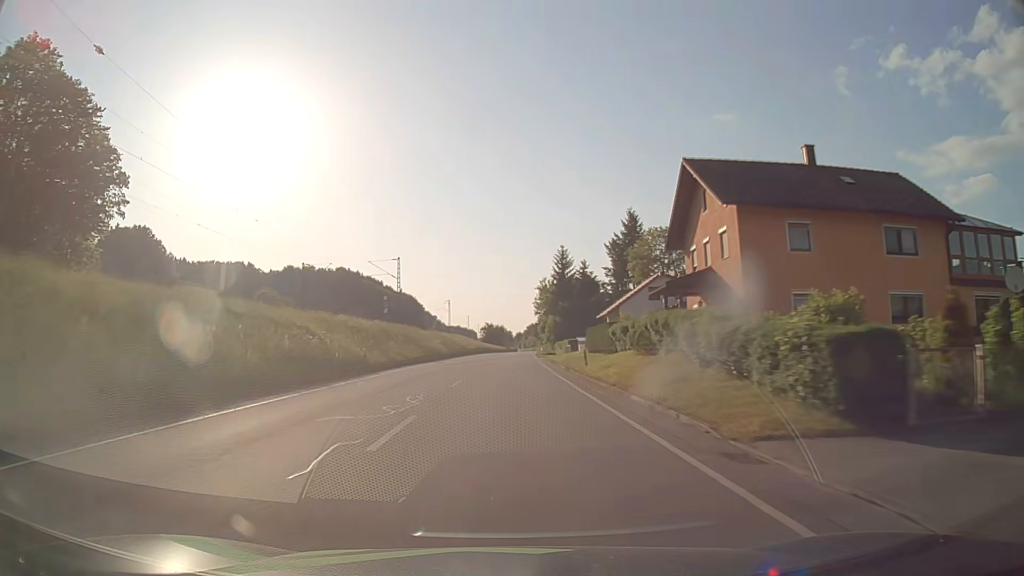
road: primary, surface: asphalt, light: Day
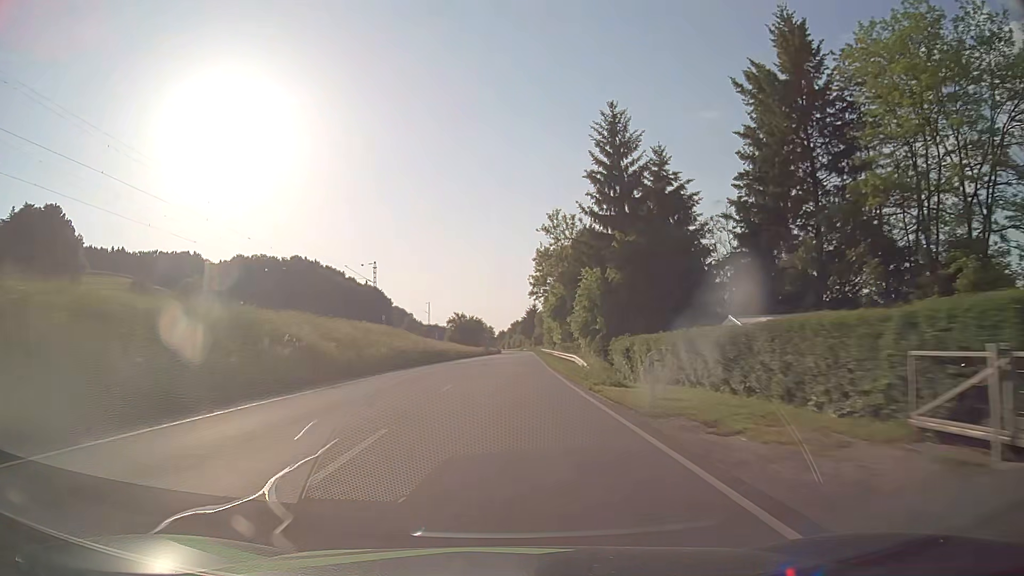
(+0.8, +63.2) m; +2°
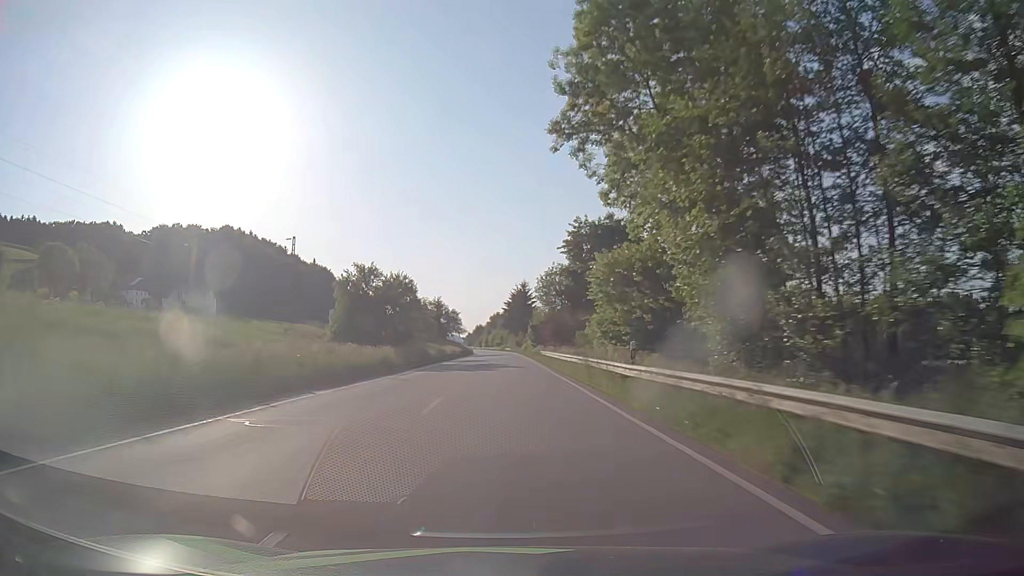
(+1.1, +79.1) m; +1°
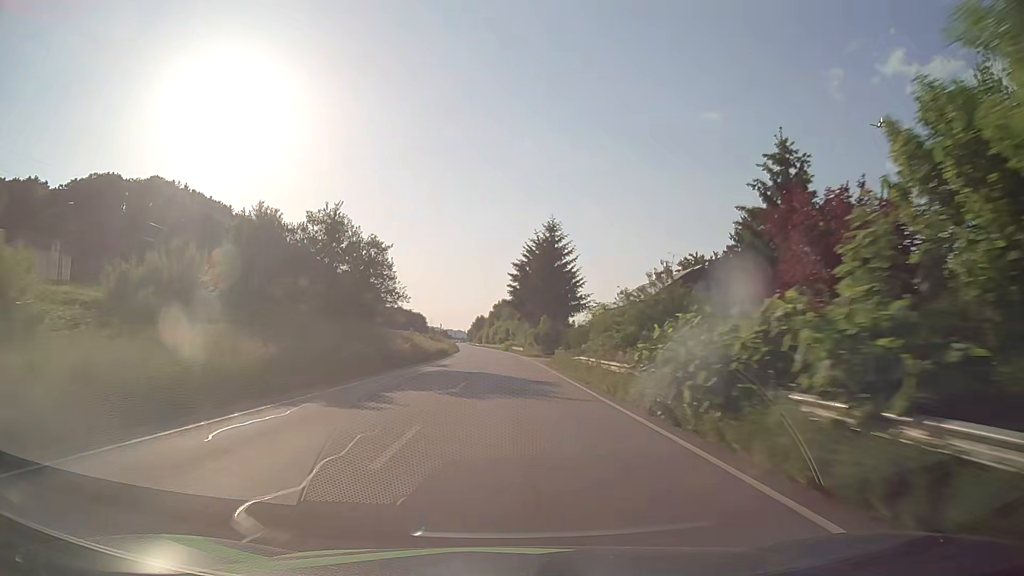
(+0.4, +79.3) m; 0°
(0, +10) (0, +20) (0, +30) (0, +40) (0, +50) (0, +60) (0, +70) (-1, +80) (-1, +90) (-1, +100) m
